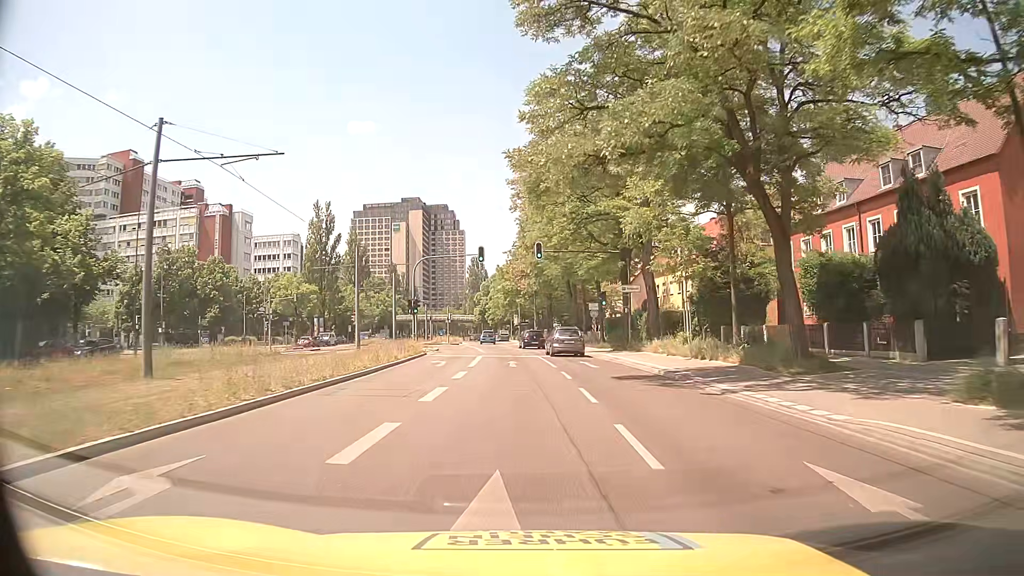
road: secondary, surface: asphalt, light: Day
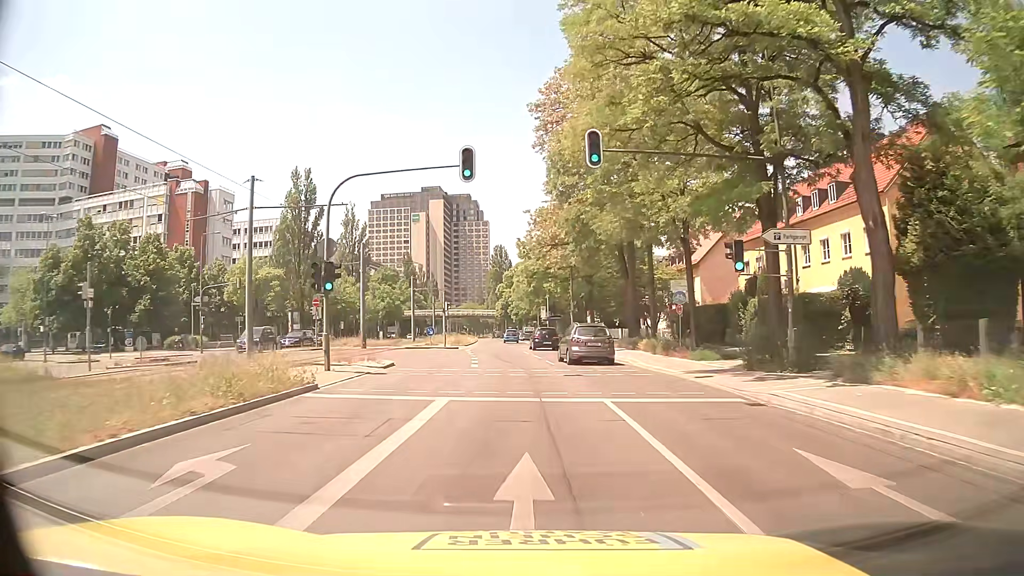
(-0.4, +22.4) m; -2°
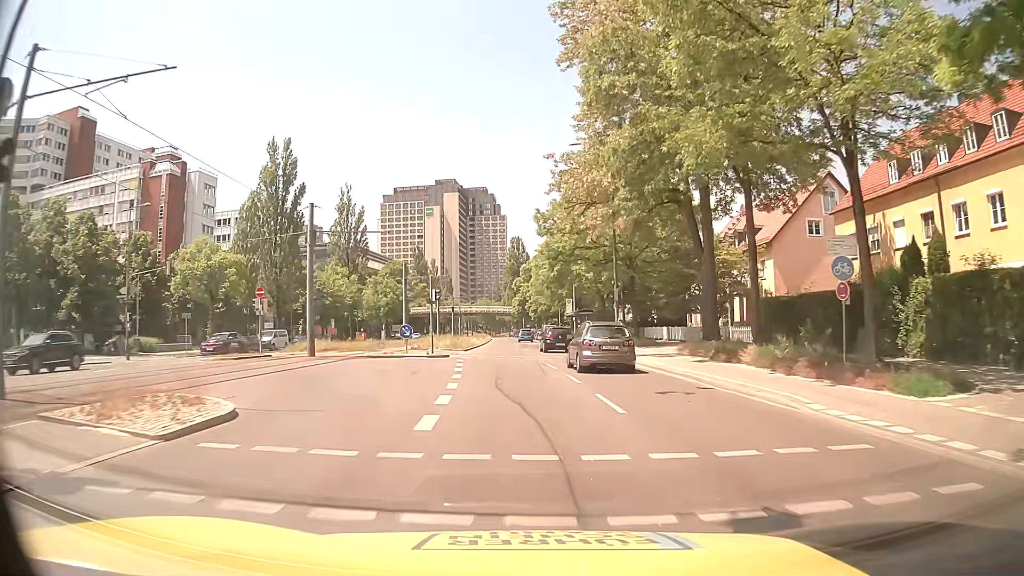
(-0.3, +14.7) m; -2°
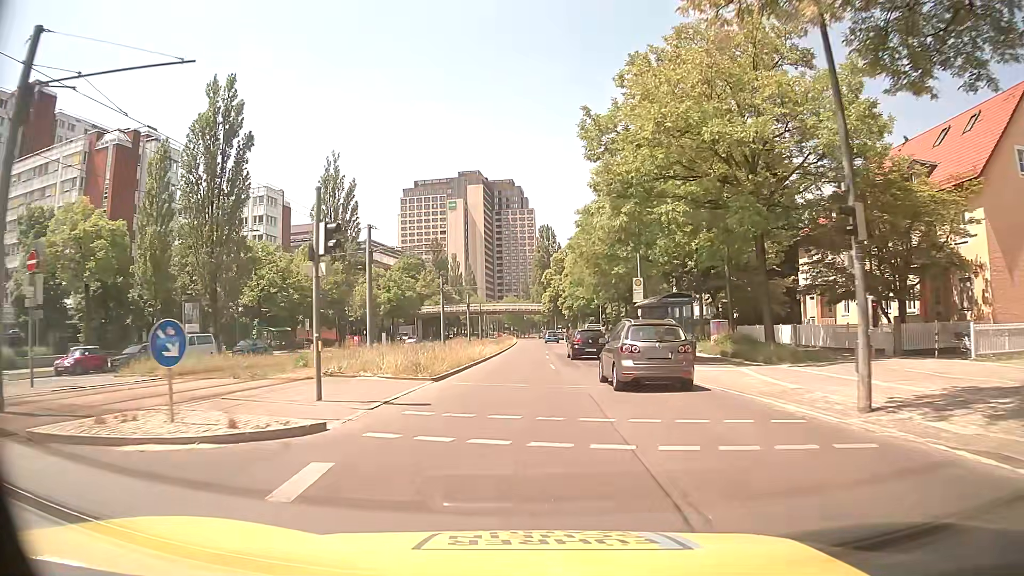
(-0.5, +22.0) m; -2°
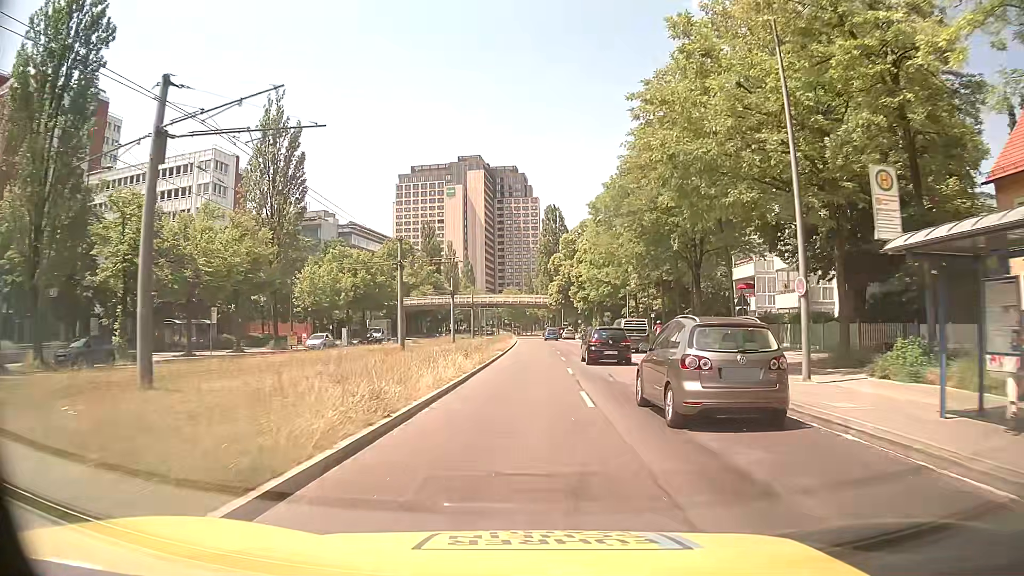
(-0.3, +22.5) m; -1°
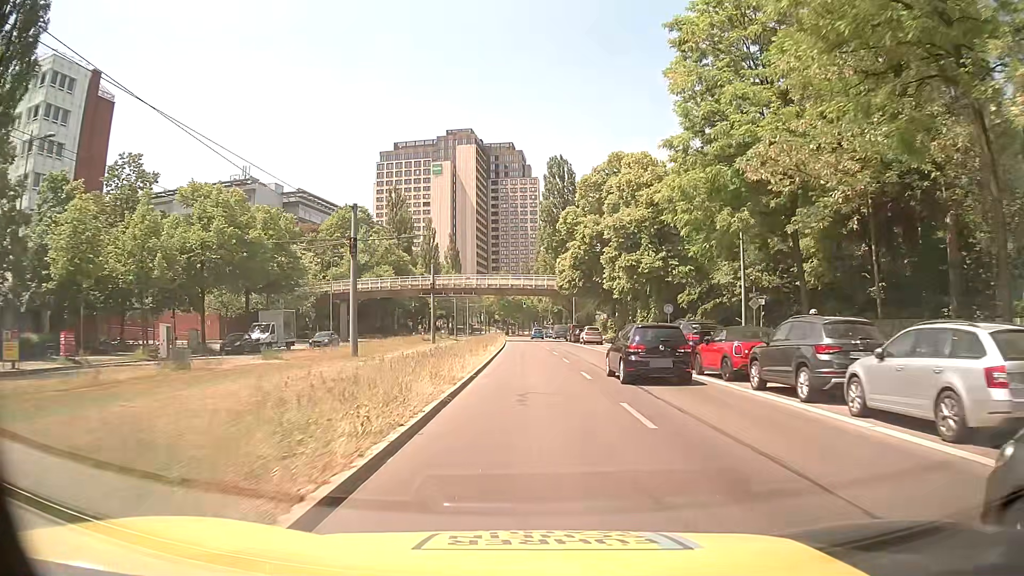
(+0.2, +39.0) m; 0°
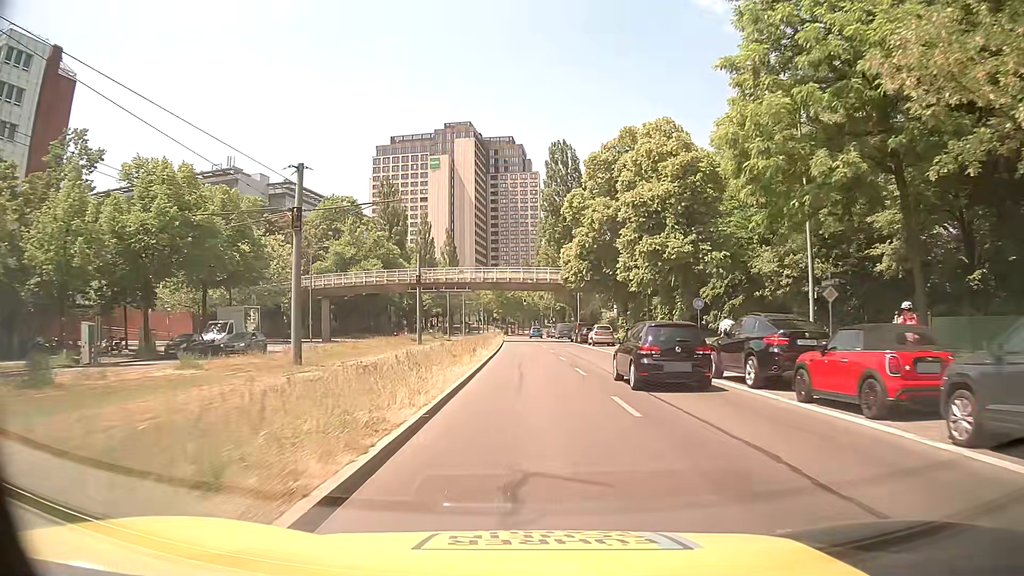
(0.0, +8.0) m; 0°
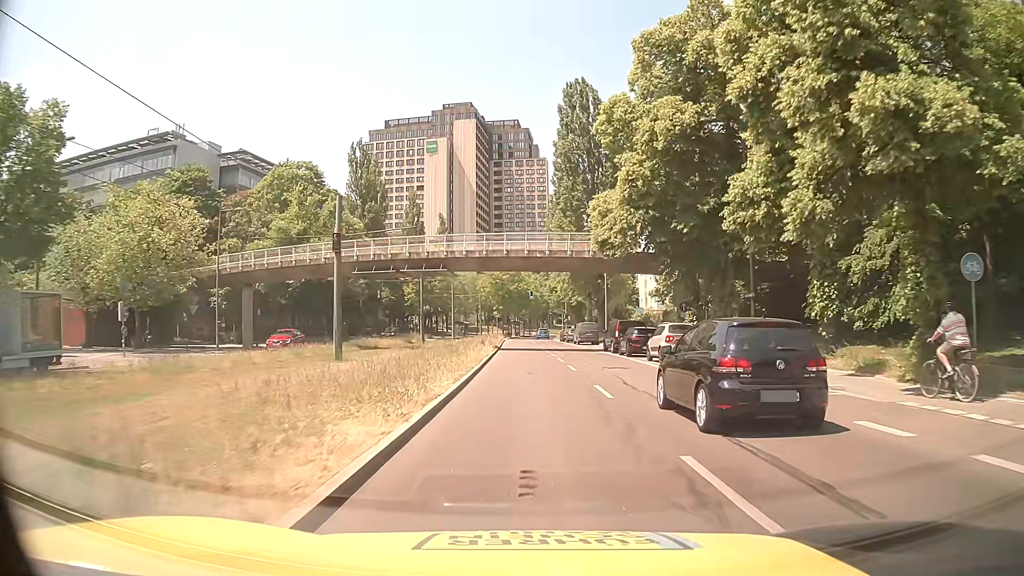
(0.0, +24.2) m; 0°
(0, +10) (0, +20) (0, +30) (0, +40) (-1, +50) (-1, +60) (-1, +70) (-1, +80) (-1, +90) (-1, +100) m
